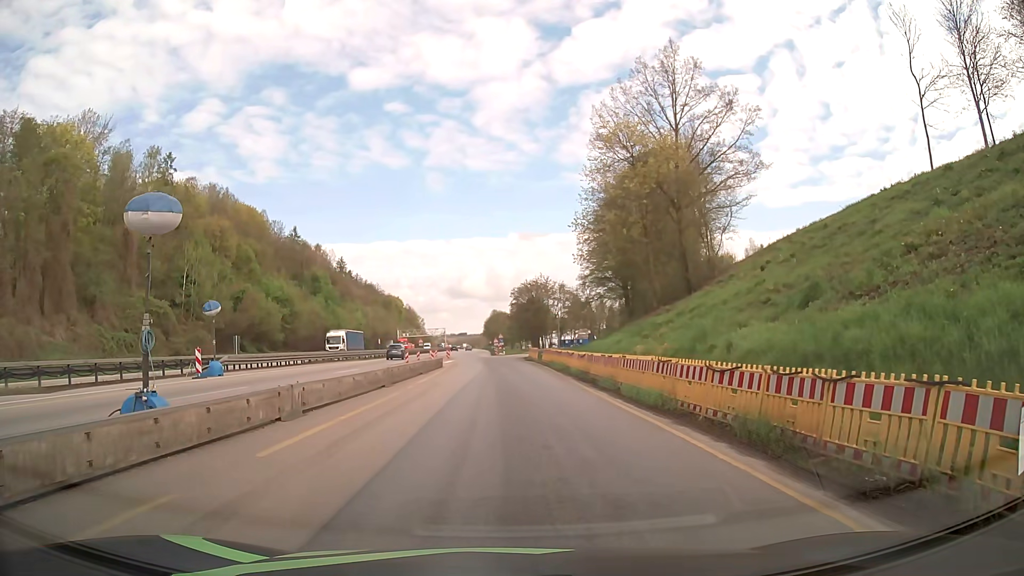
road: motorway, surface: asphalt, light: Day
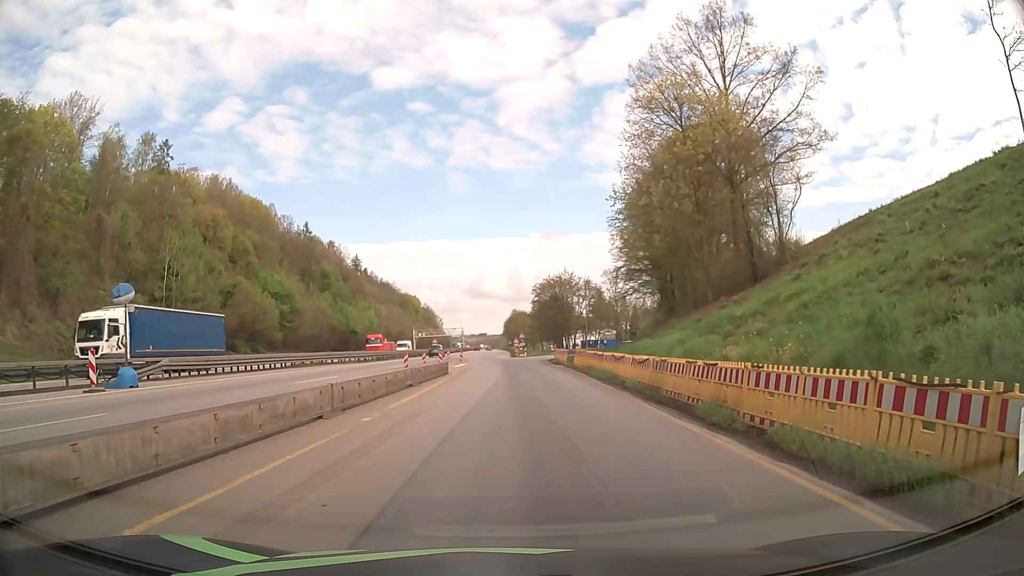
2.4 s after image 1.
(-0.2, +9.6) m; -2°
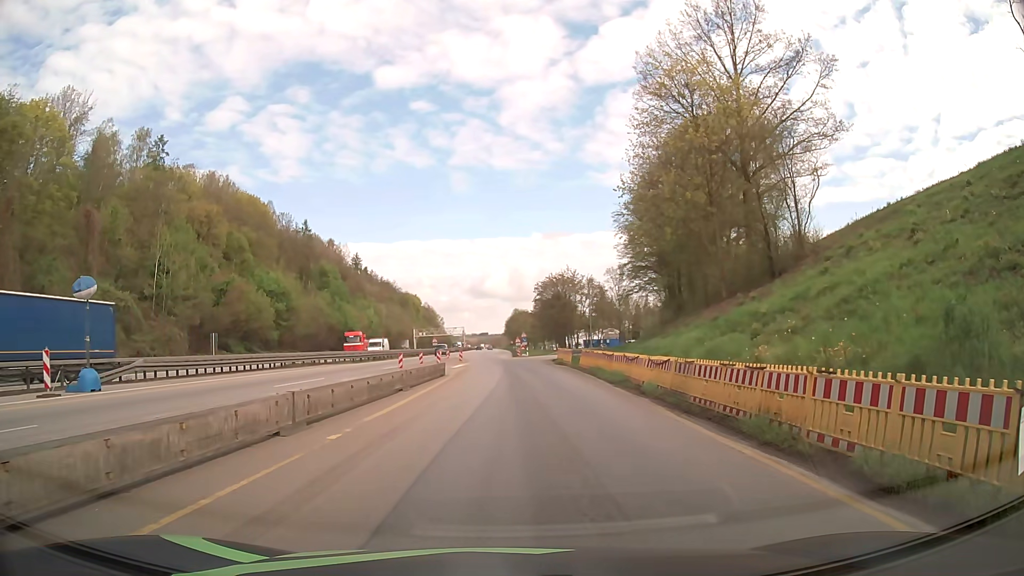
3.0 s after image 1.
(0.0, +2.5) m; 0°
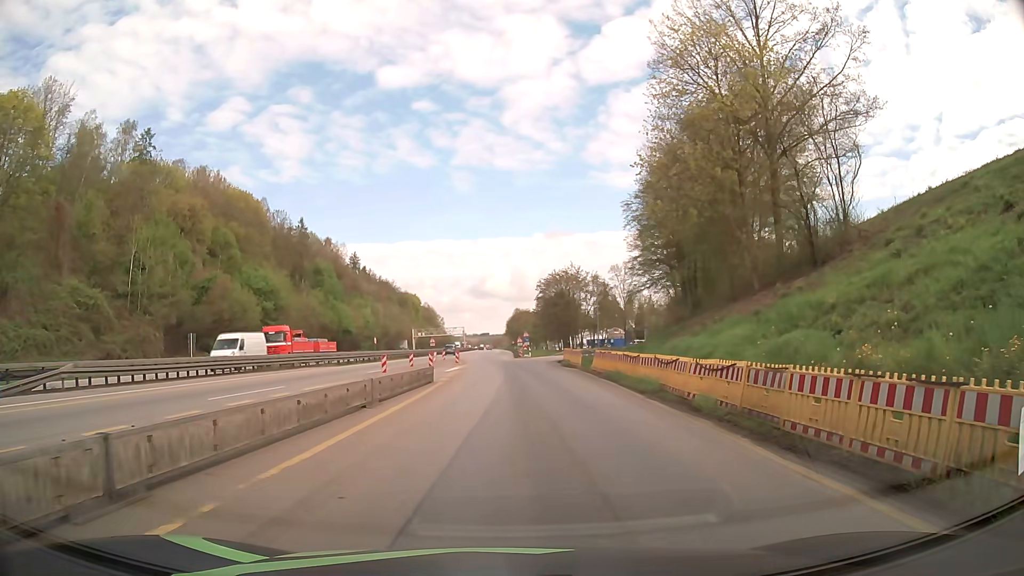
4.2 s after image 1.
(0.0, +5.4) m; -1°
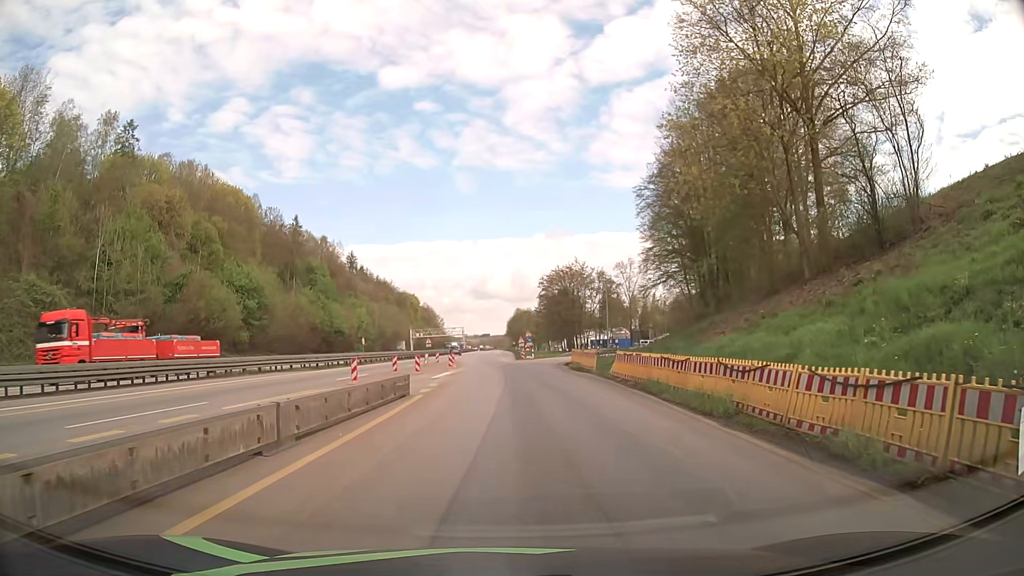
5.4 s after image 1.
(0.0, +6.5) m; +1°
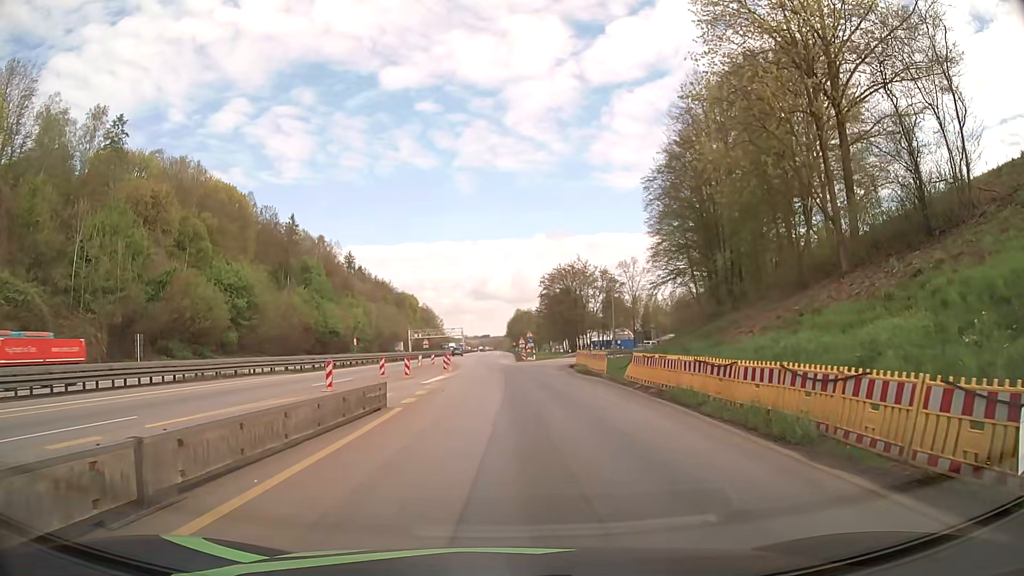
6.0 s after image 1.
(0.0, +3.7) m; 0°
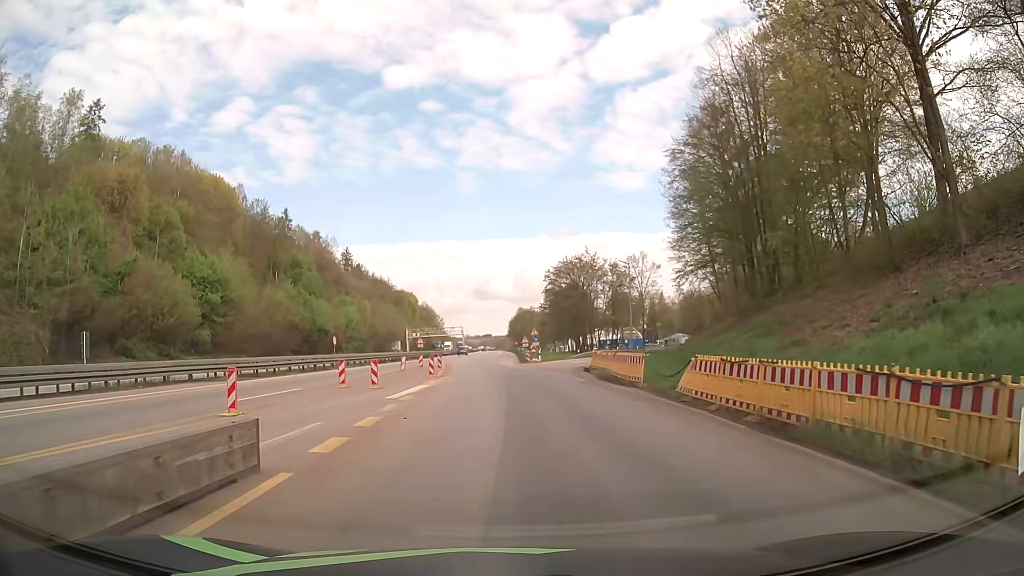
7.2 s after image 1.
(0.0, +8.2) m; 0°
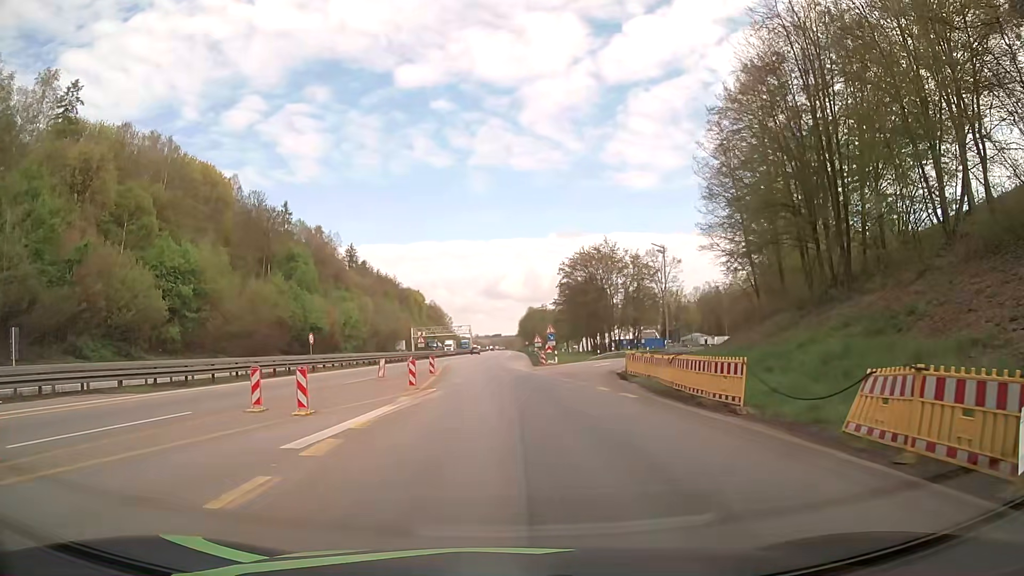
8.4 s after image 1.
(-0.1, +9.2) m; -1°
